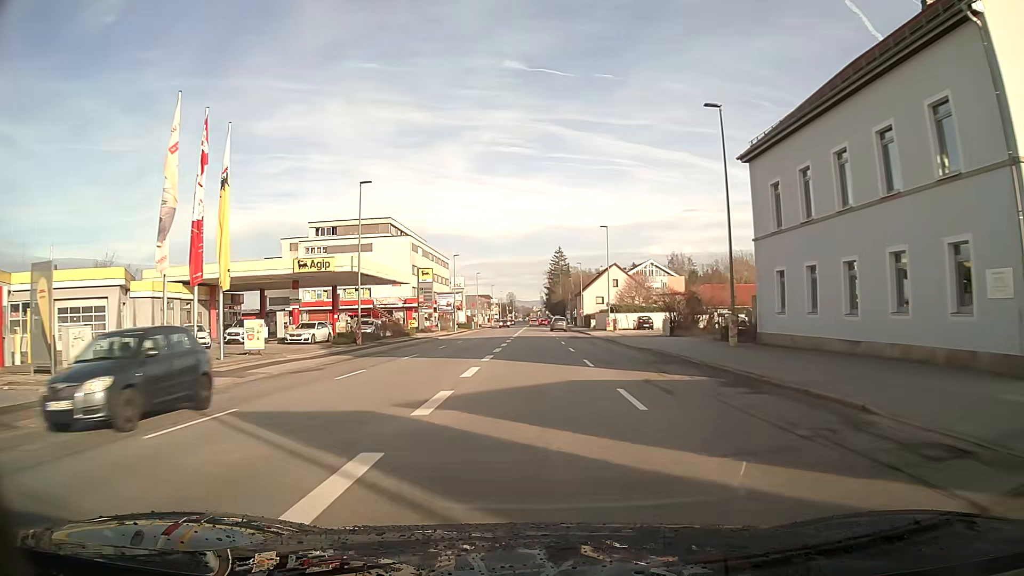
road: tertiary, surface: asphalt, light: Day
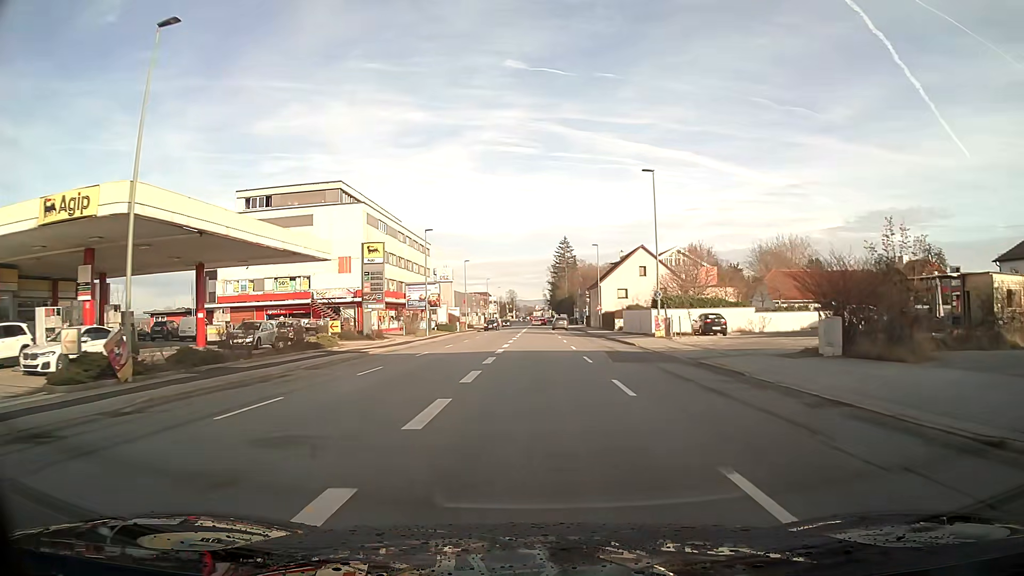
(-0.1, +25.3) m; 0°
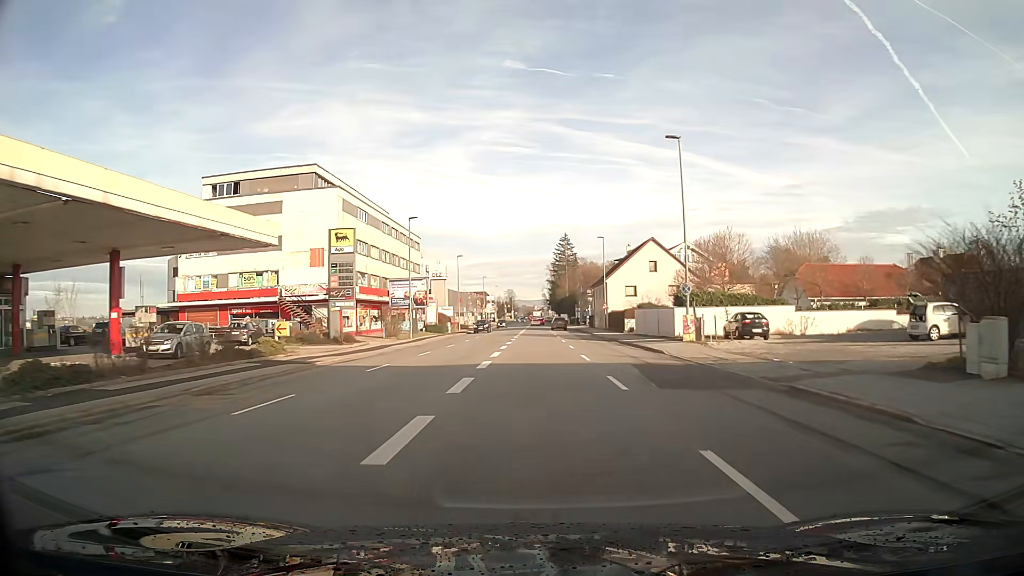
(0.0, +8.0) m; 0°
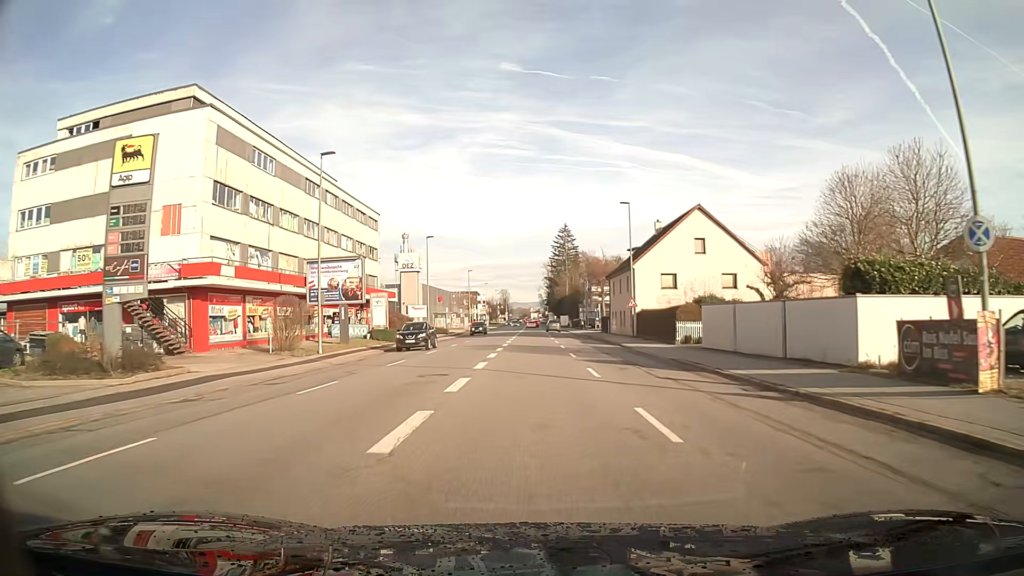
(+0.1, +23.4) m; 0°
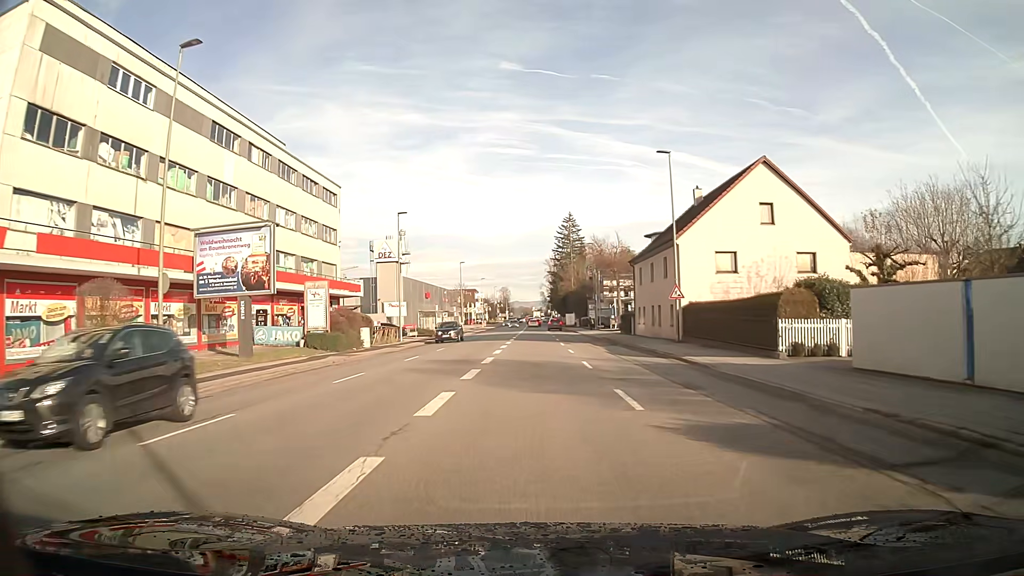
(0.0, +15.5) m; 0°
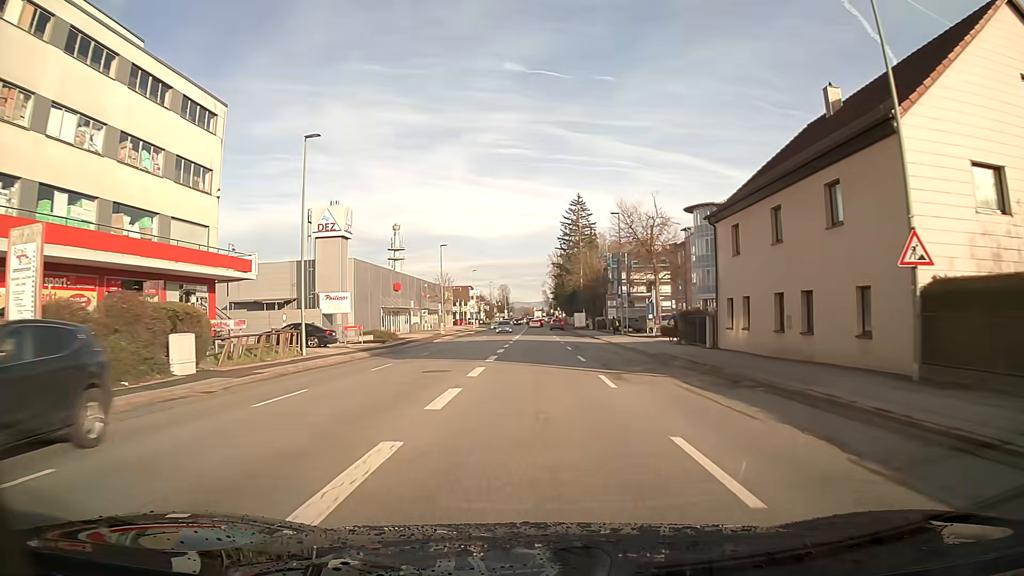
(-0.1, +23.3) m; 0°
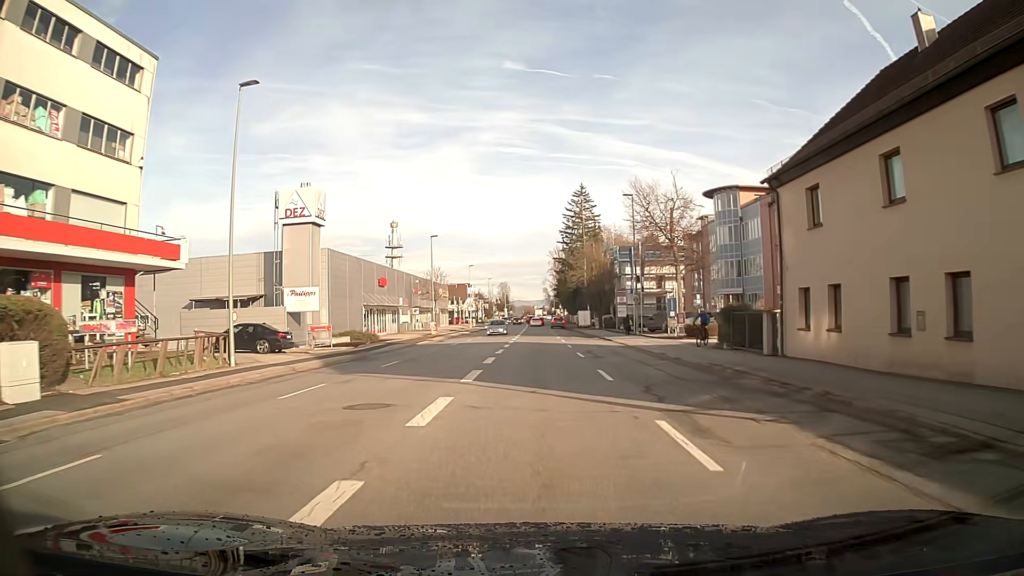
(0.0, +7.8) m; 0°
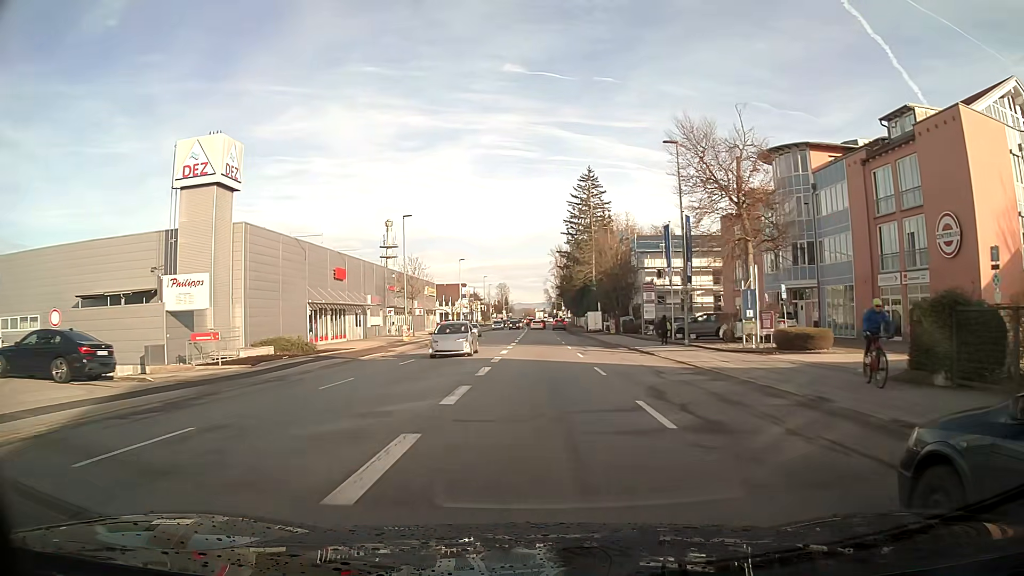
(0.0, +15.7) m; 0°
